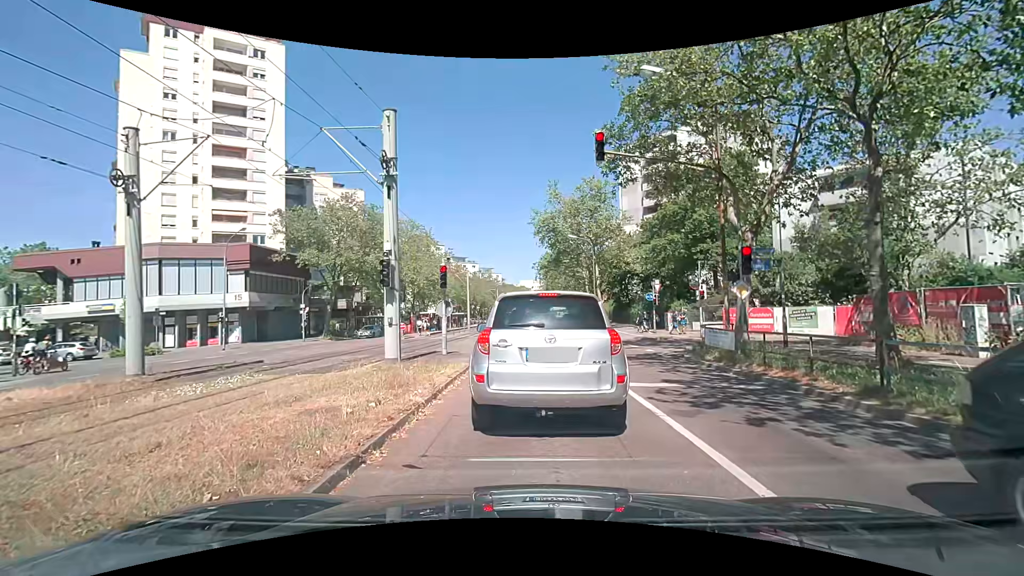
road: tertiary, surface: asphalt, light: Day
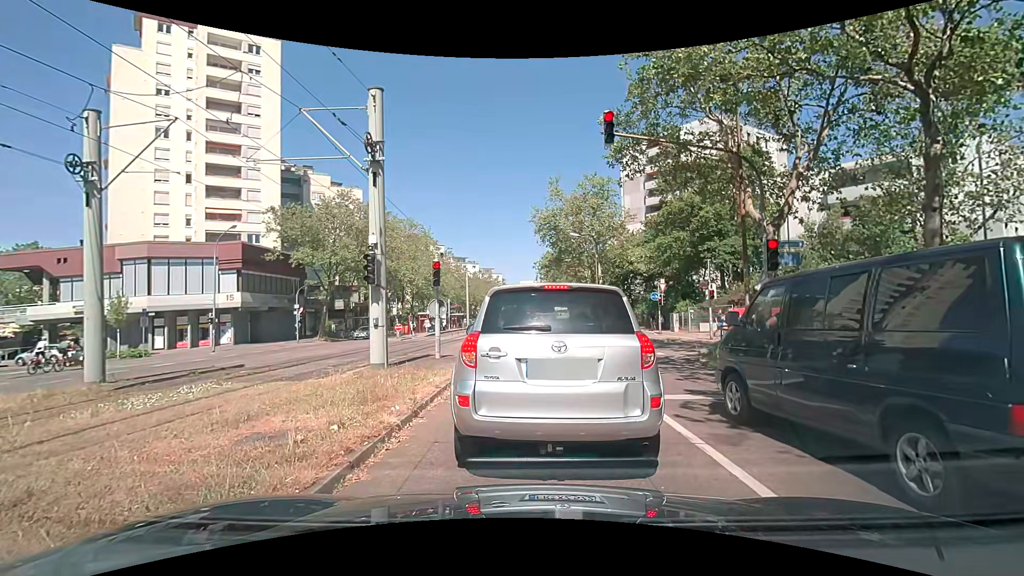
(0.0, +1.4) m; 0°
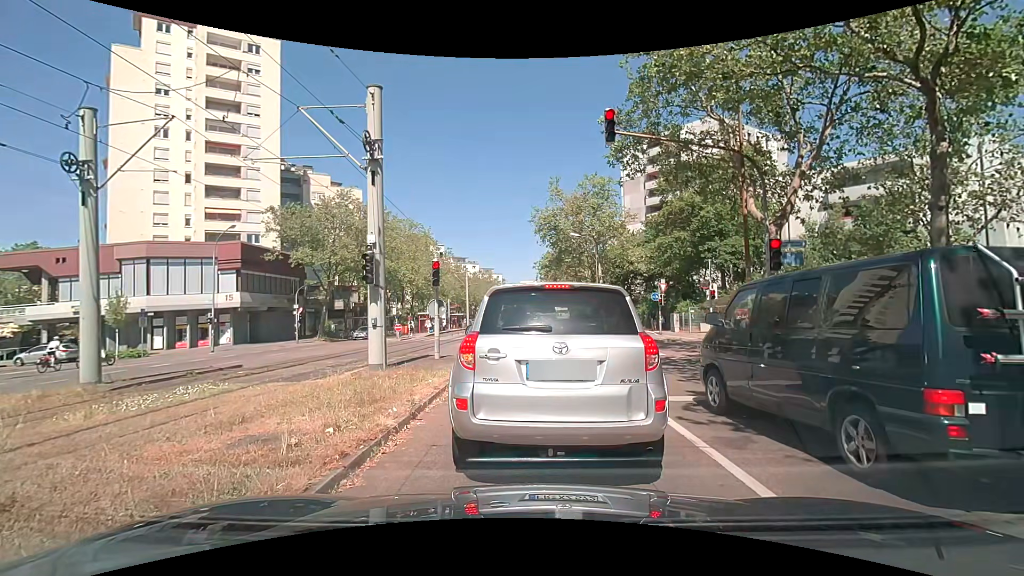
(0.0, +0.1) m; 0°
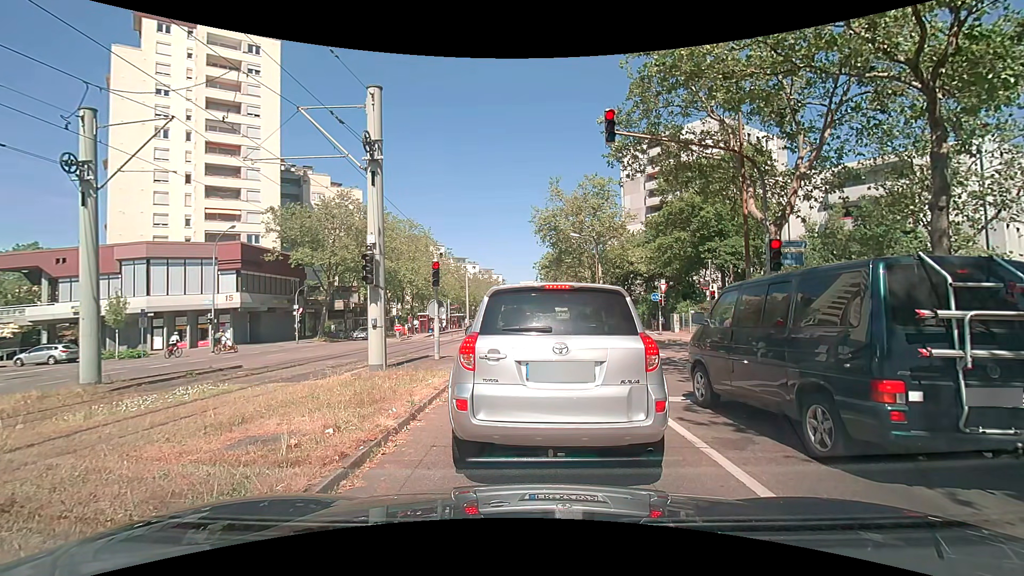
(0.0, +0.1) m; 0°
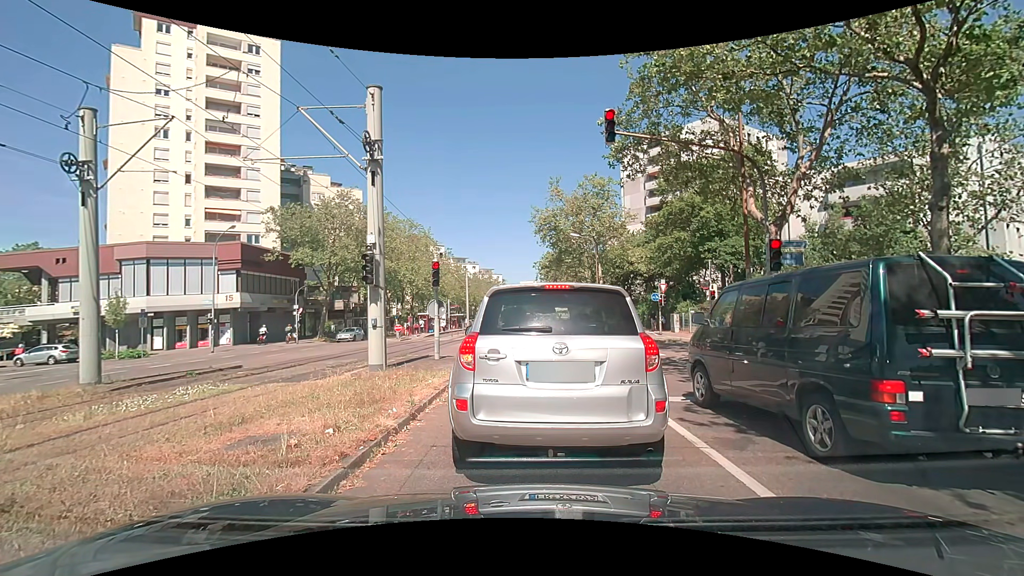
(0.0, 0.0) m; 0°
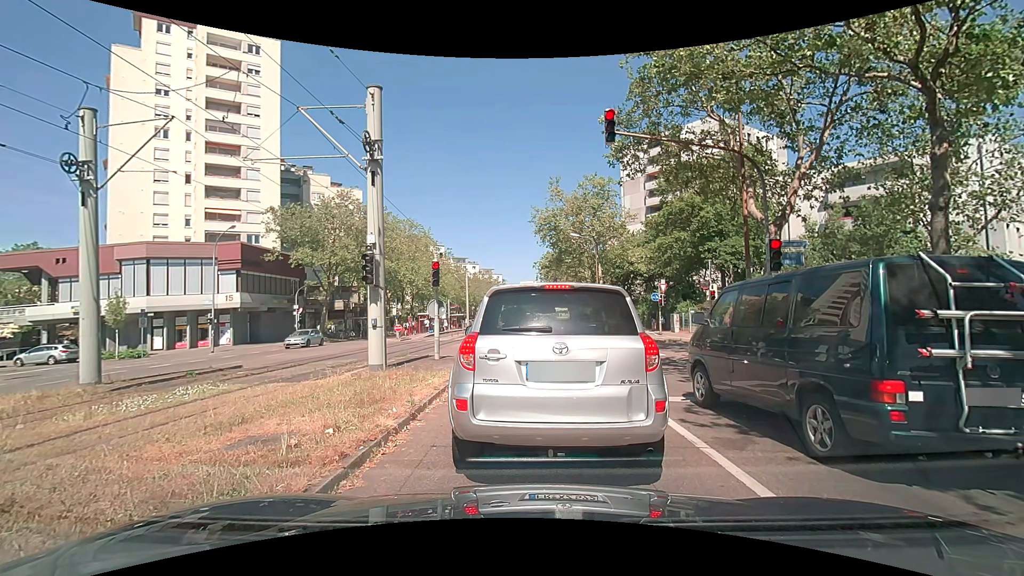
(0.0, 0.0) m; 0°
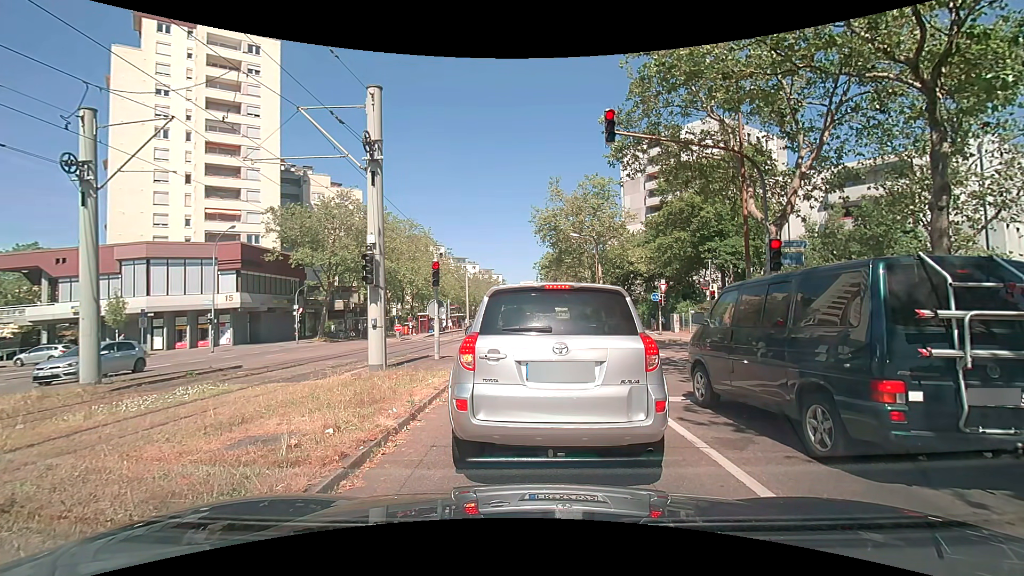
(0.0, 0.0) m; 0°
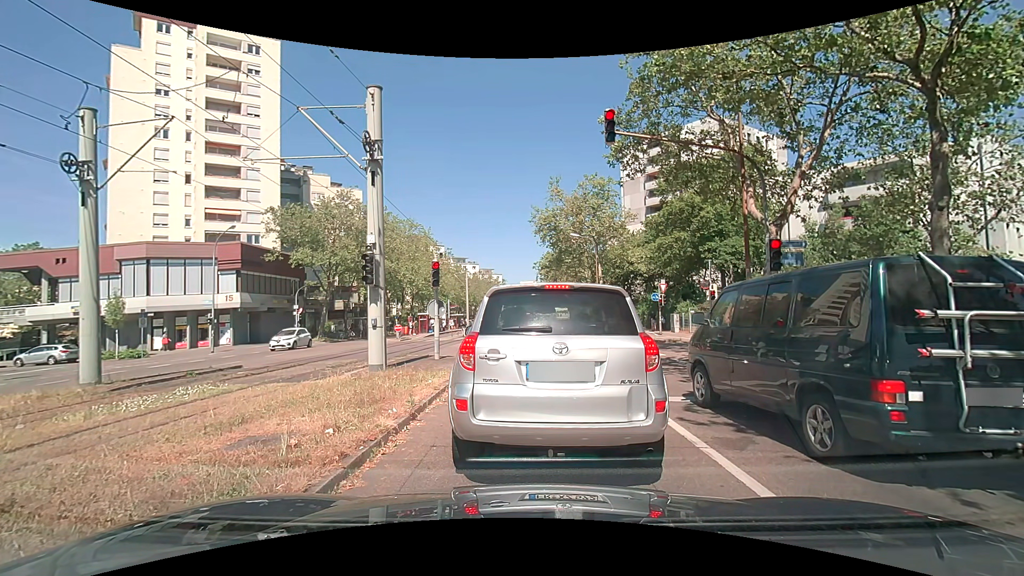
(0.0, 0.0) m; 0°
